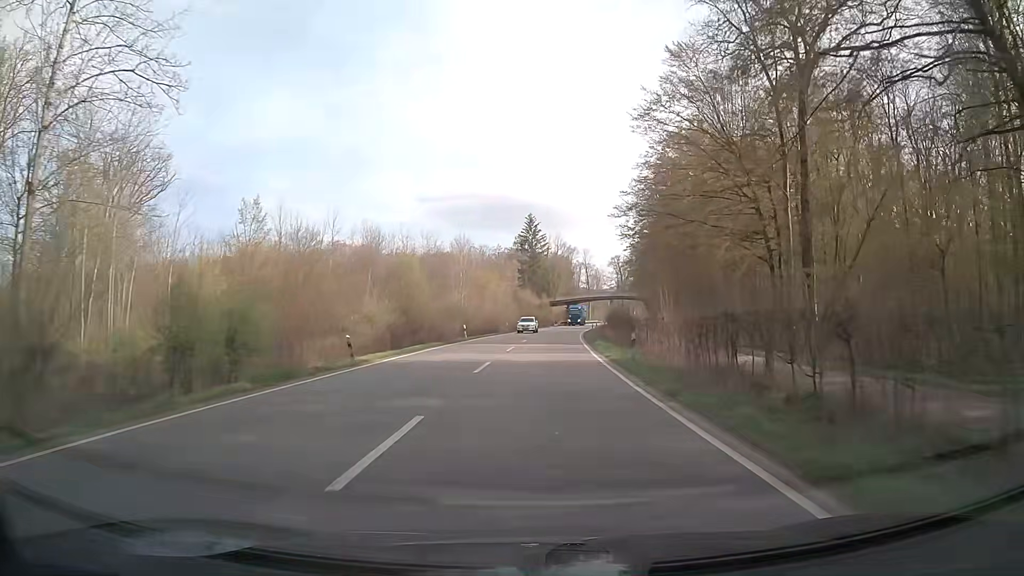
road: secondary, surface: asphalt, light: Day
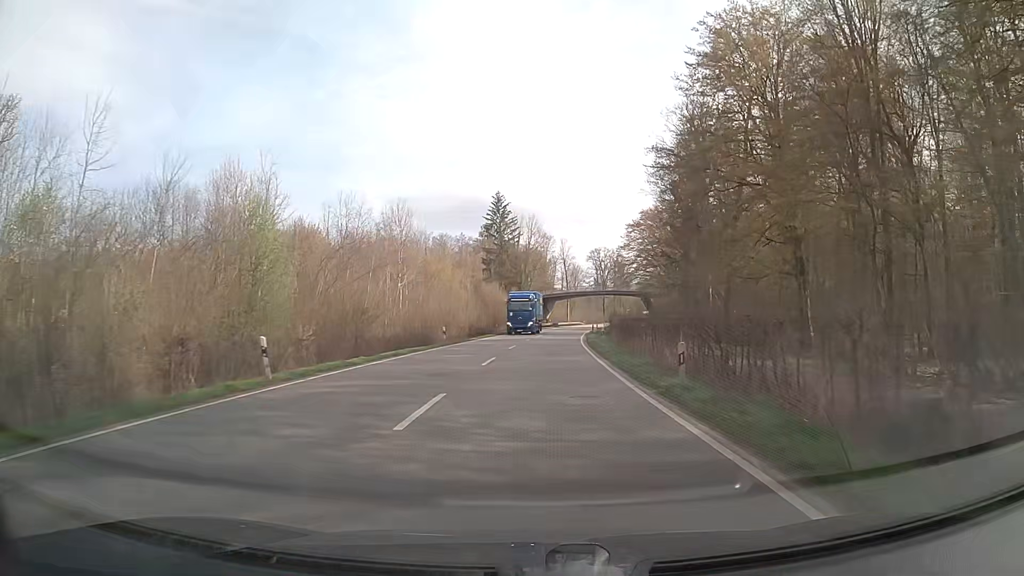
(+0.5, +33.1) m; +2°
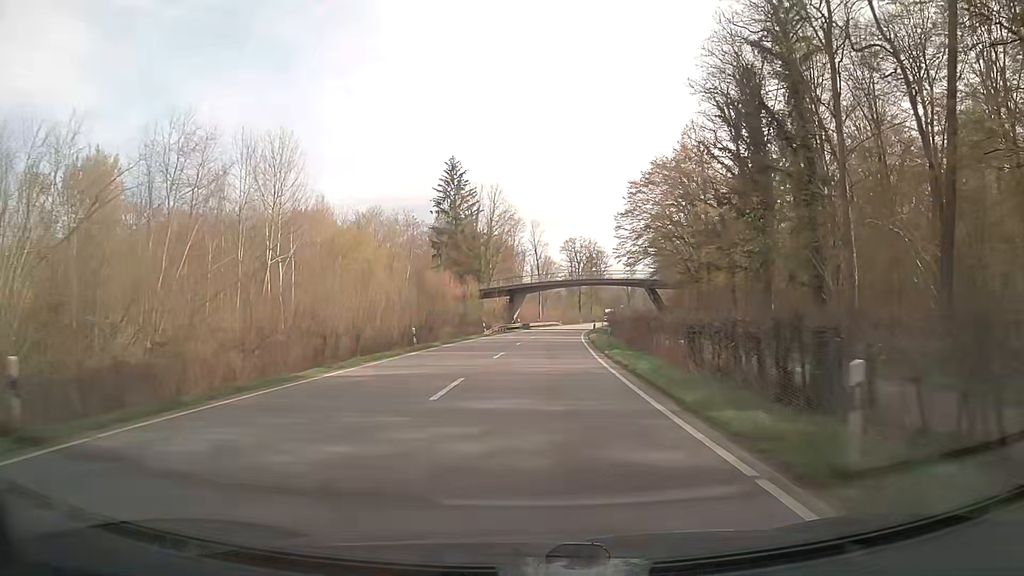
(+0.6, +32.9) m; +3°
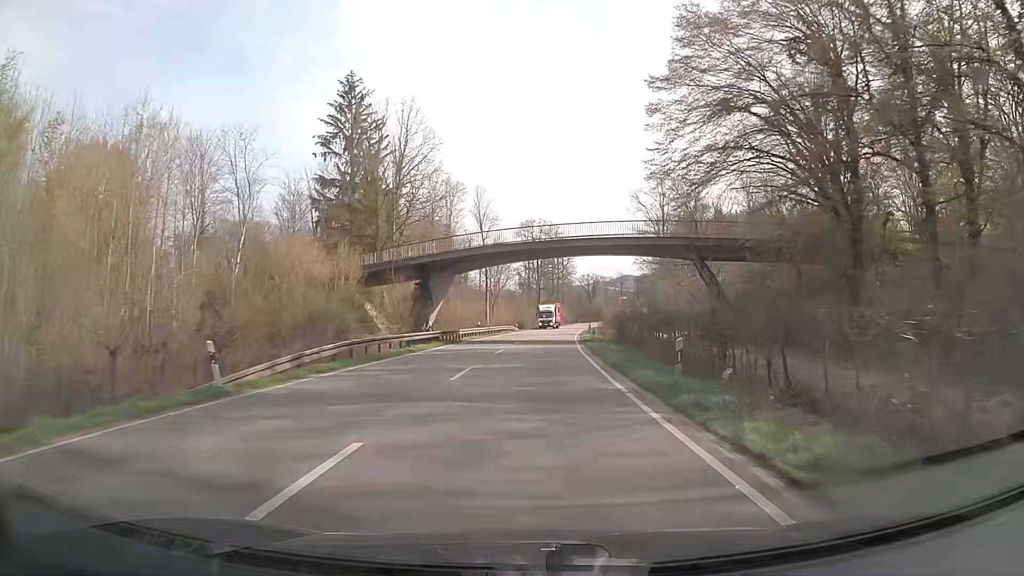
(+1.4, +43.8) m; +4°
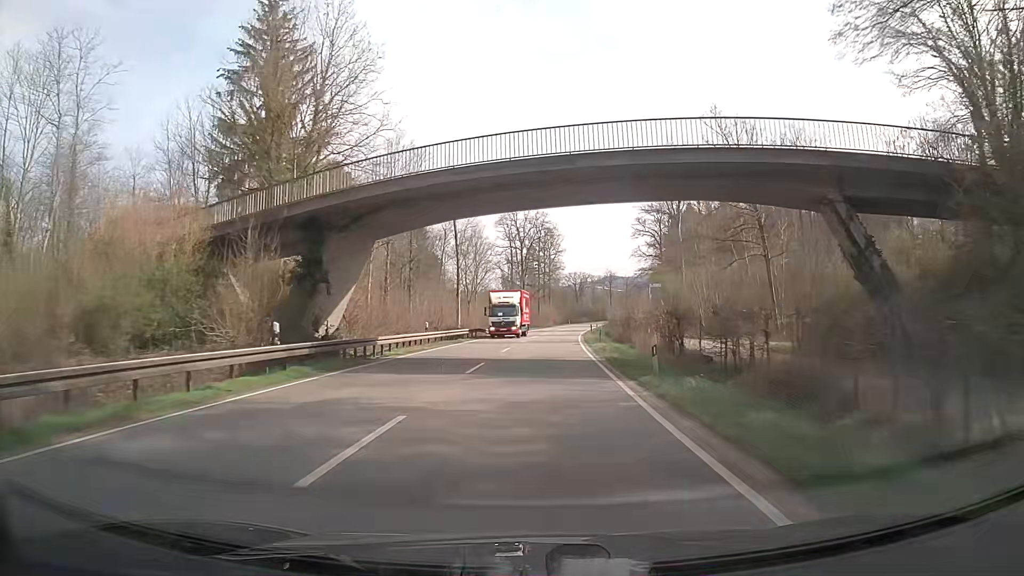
(+0.3, +22.0) m; +2°
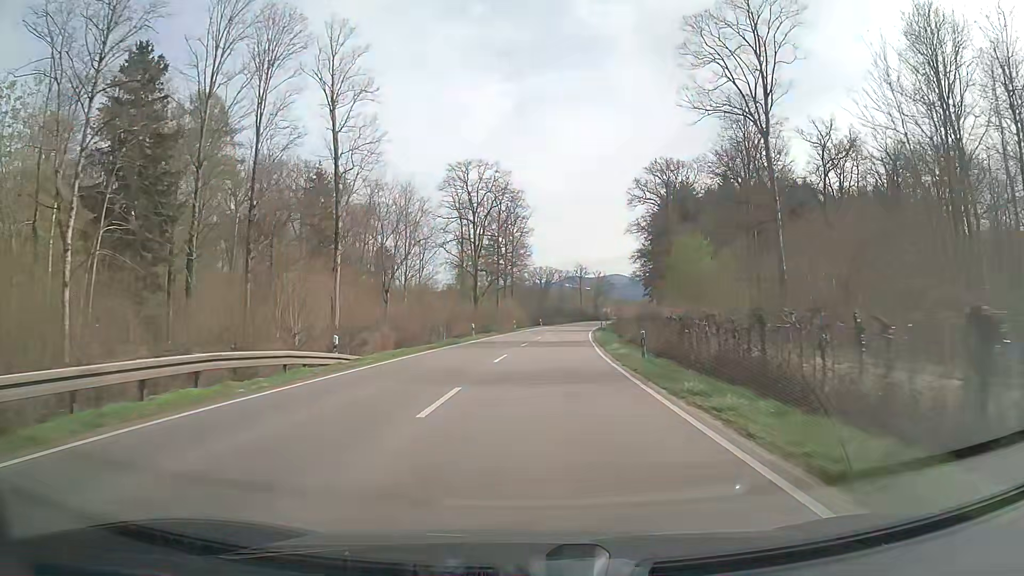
(+1.0, +44.2) m; +3°
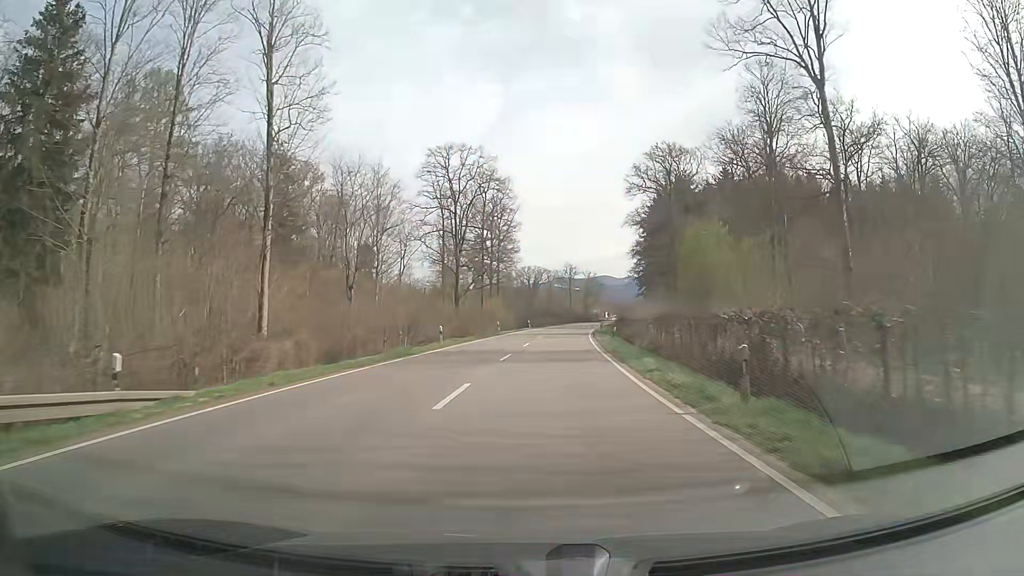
(+0.1, +11.1) m; +1°
